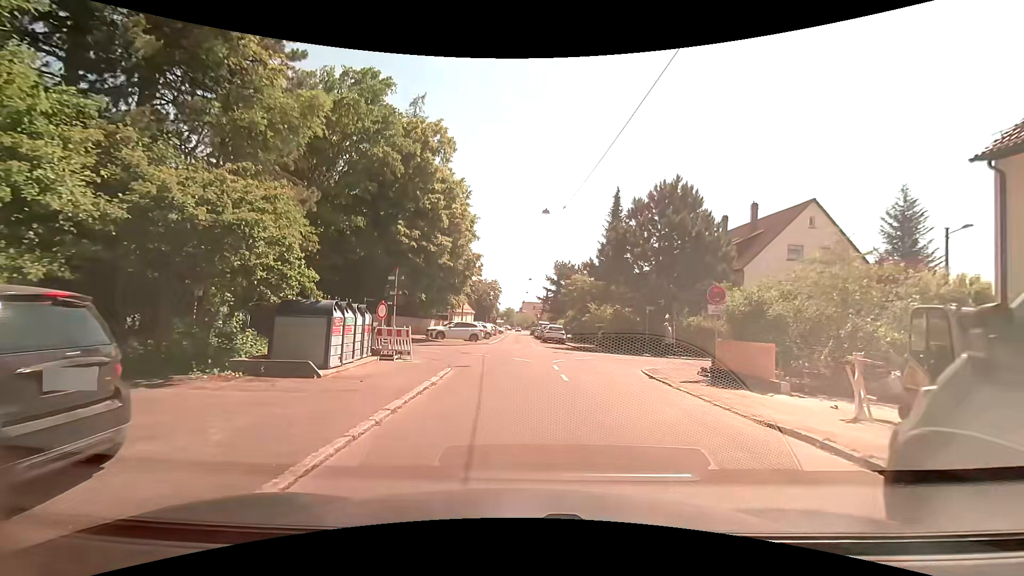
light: Day
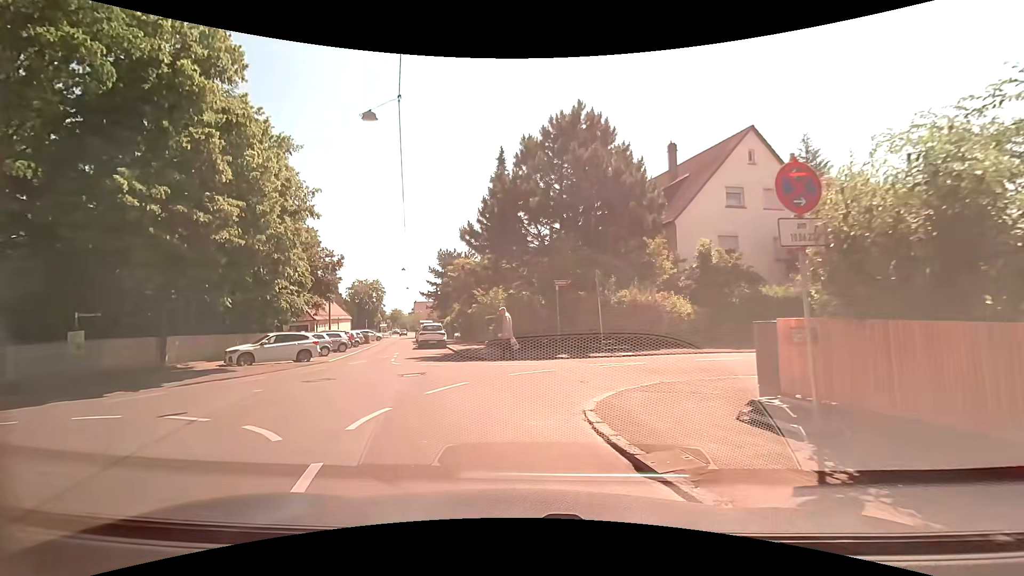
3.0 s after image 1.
(+1.8, +11.4) m; +13°
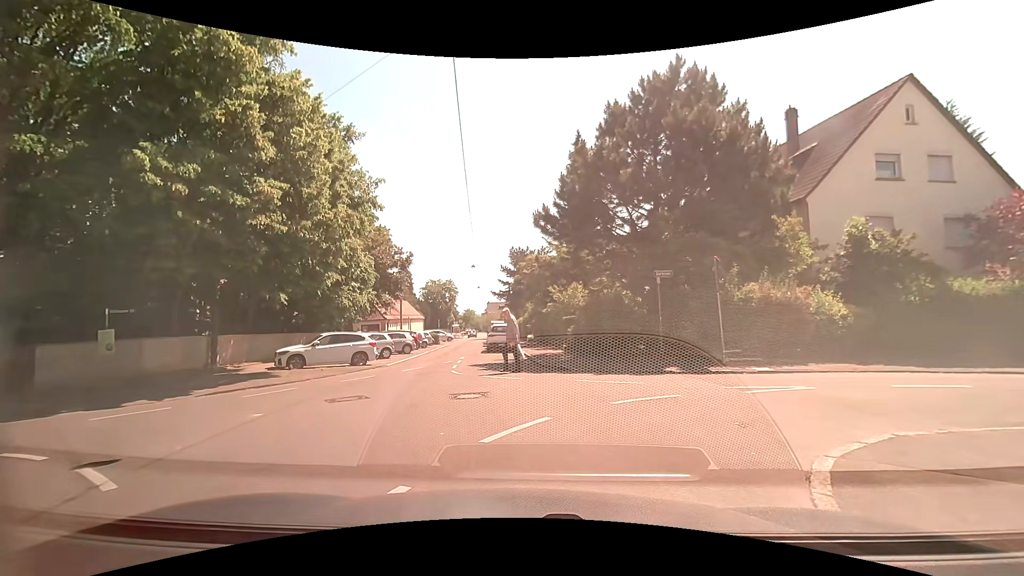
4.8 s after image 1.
(-0.3, +3.9) m; -7°
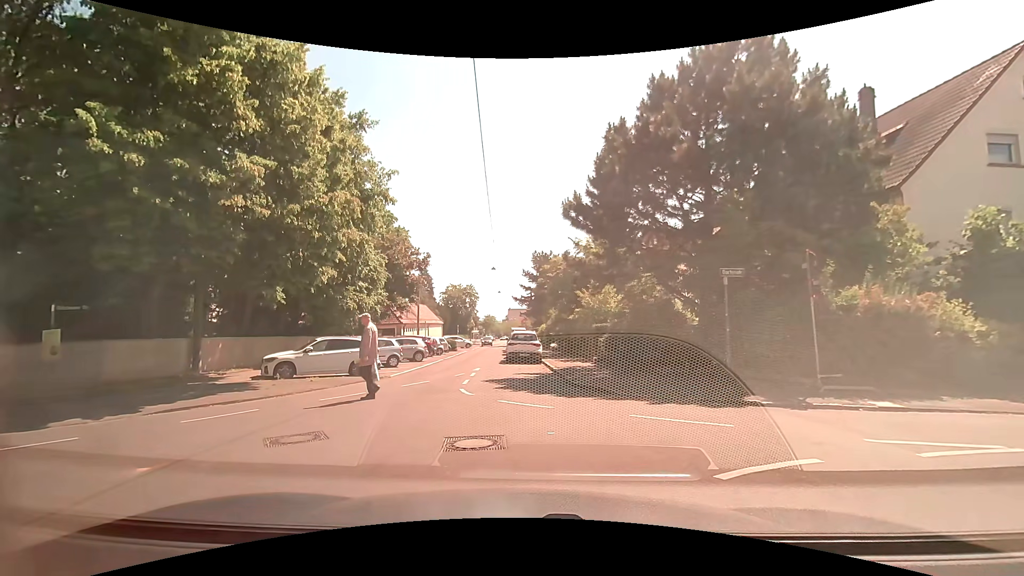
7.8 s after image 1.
(0.0, +3.3) m; -4°
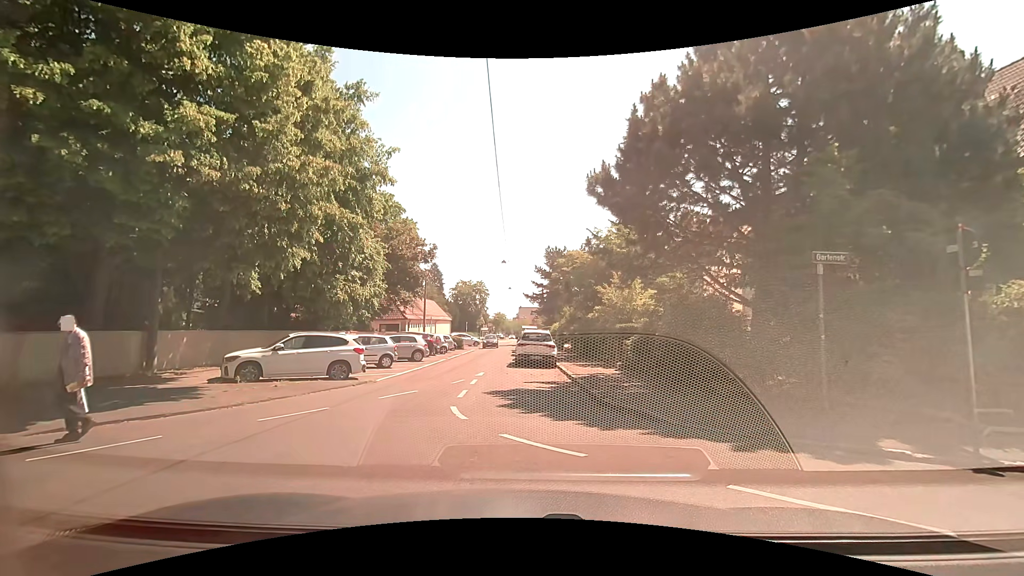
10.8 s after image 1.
(0.0, +3.3) m; -1°
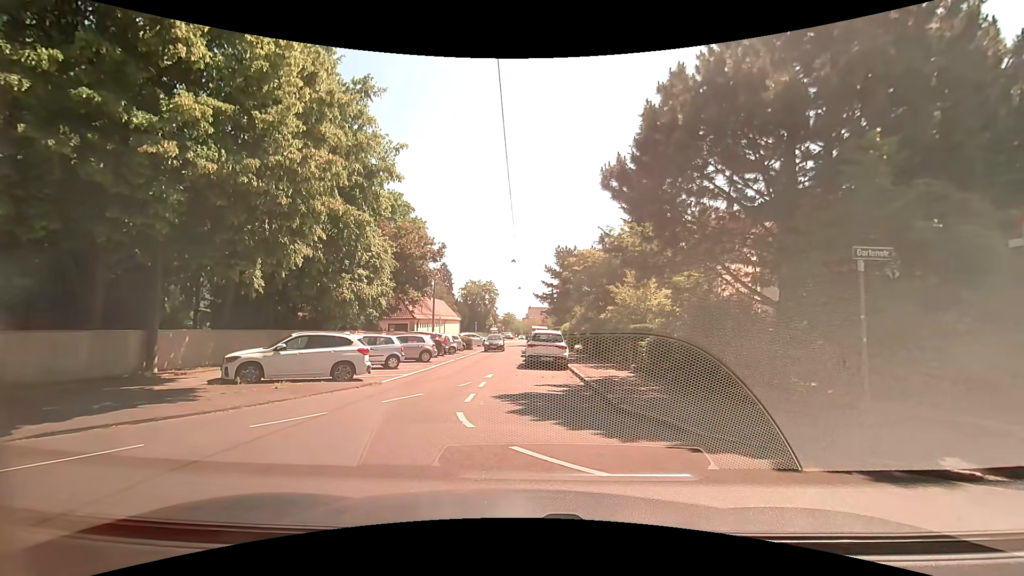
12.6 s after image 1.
(0.0, +0.7) m; 0°
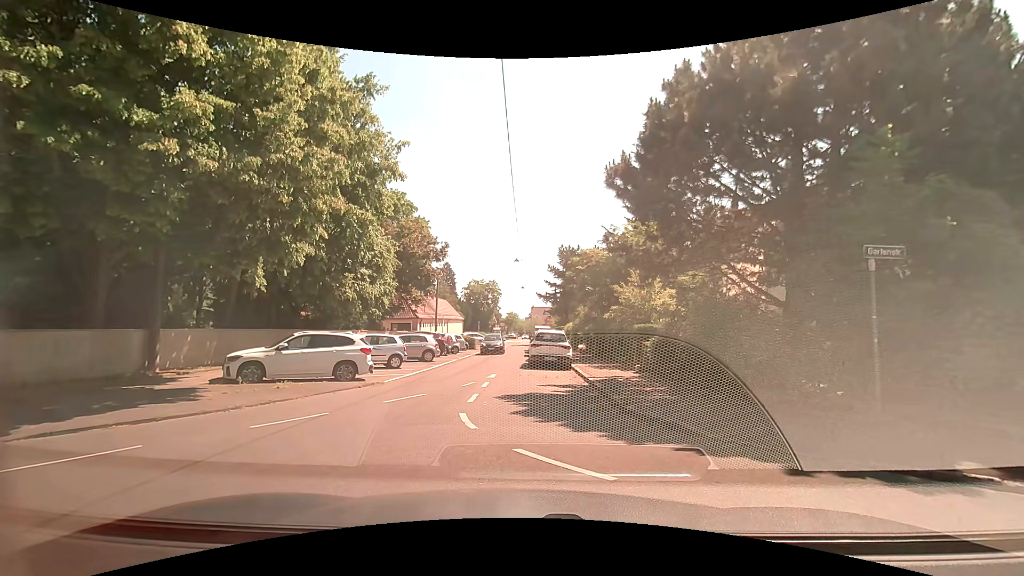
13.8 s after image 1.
(0.0, +0.2) m; 0°
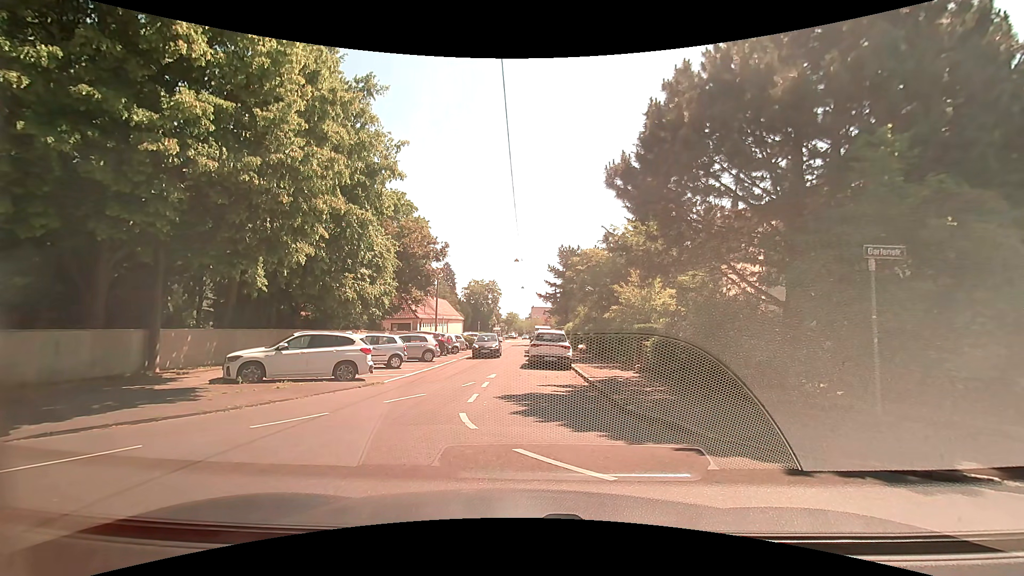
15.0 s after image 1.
(0.0, 0.0) m; 0°
